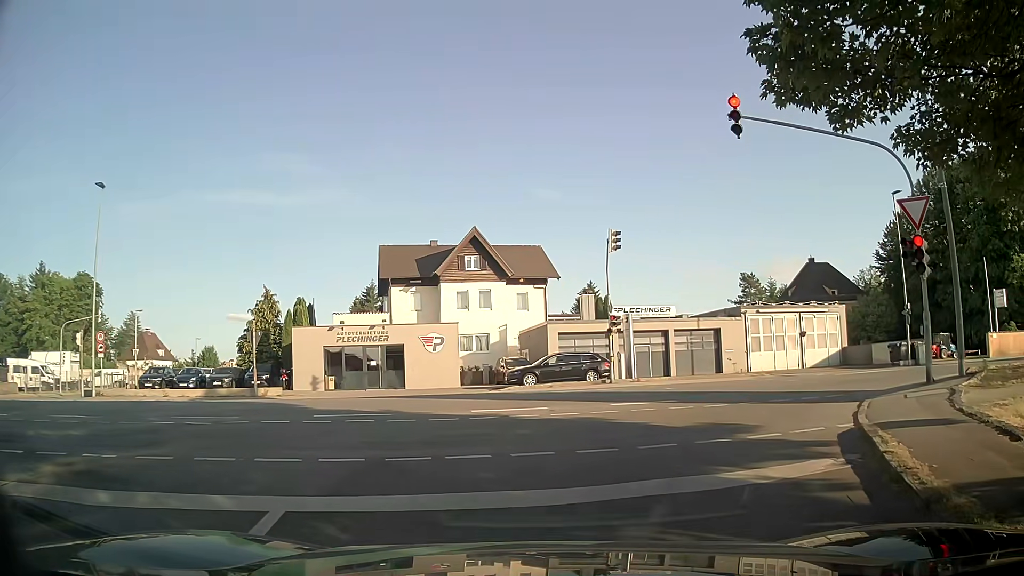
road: residential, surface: asphalt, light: Day
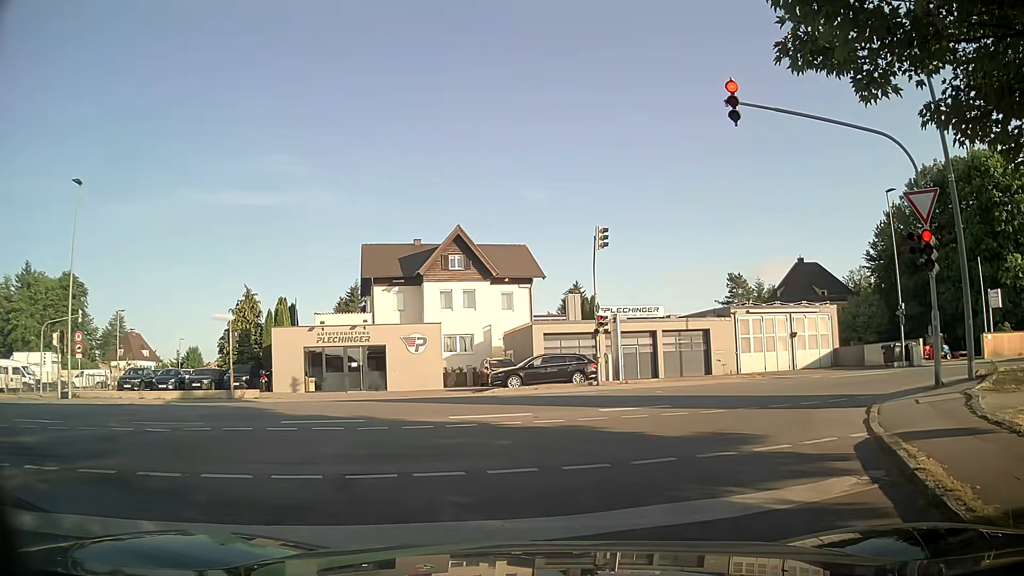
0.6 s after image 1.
(0.0, +0.9) m; +3°
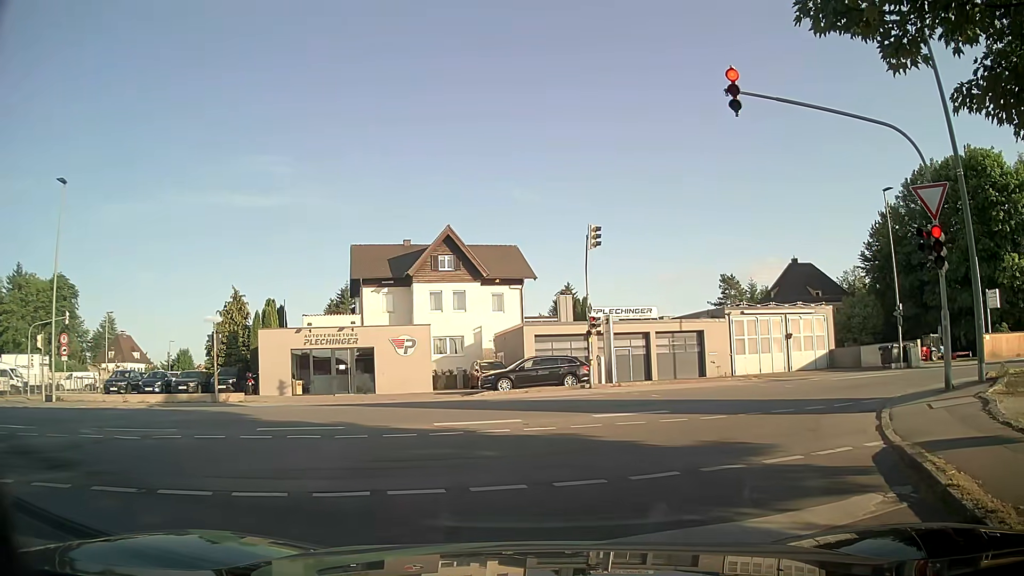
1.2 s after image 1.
(0.0, +0.6) m; 0°
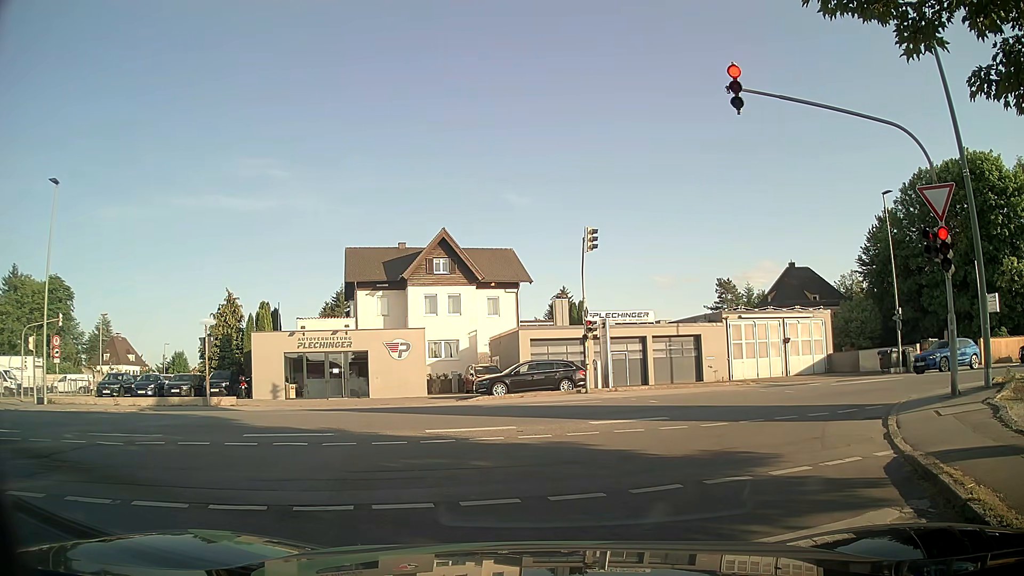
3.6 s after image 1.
(0.0, +0.4) m; 0°
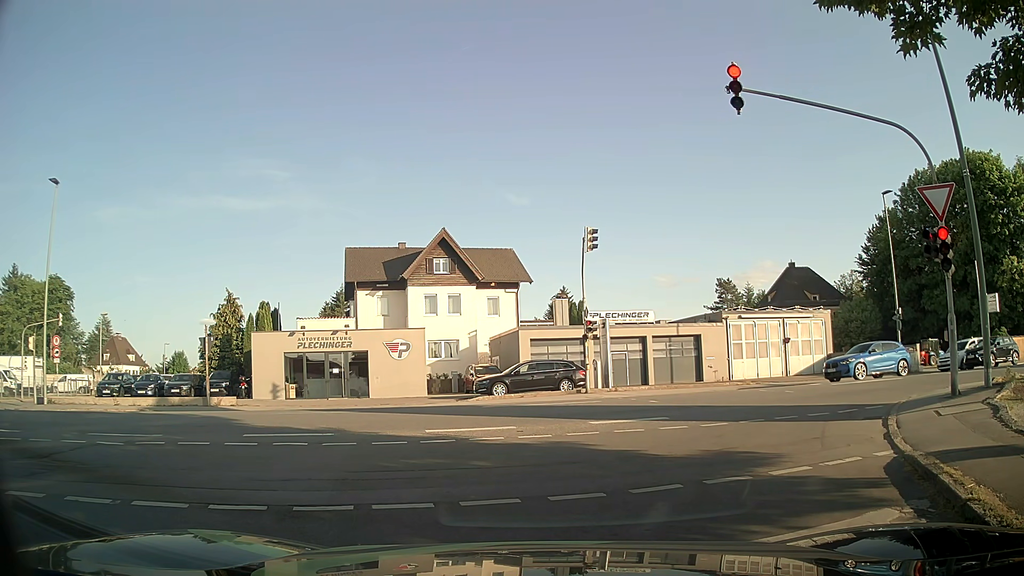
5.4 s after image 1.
(0.0, 0.0) m; 0°
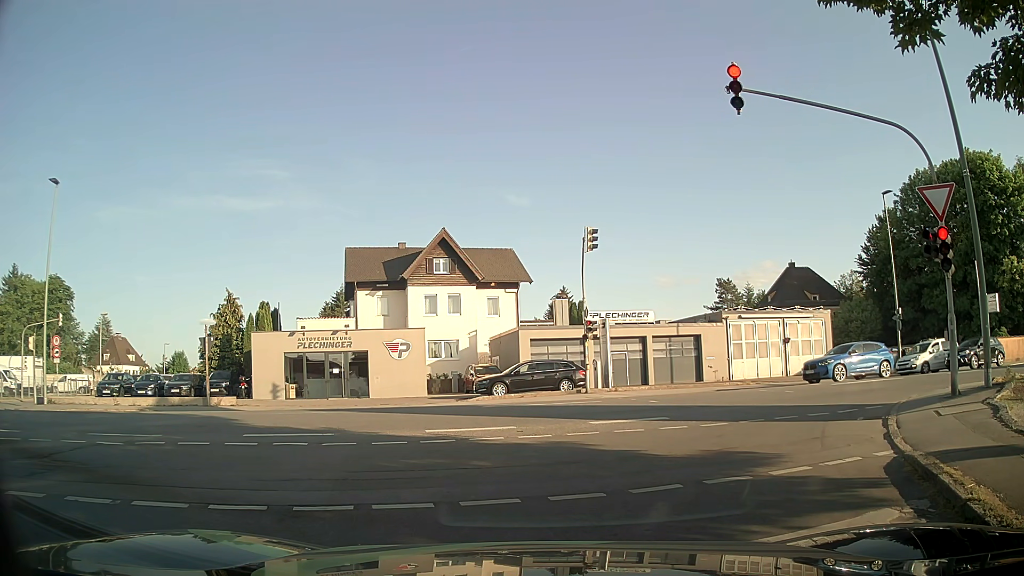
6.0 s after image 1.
(0.0, 0.0) m; 0°
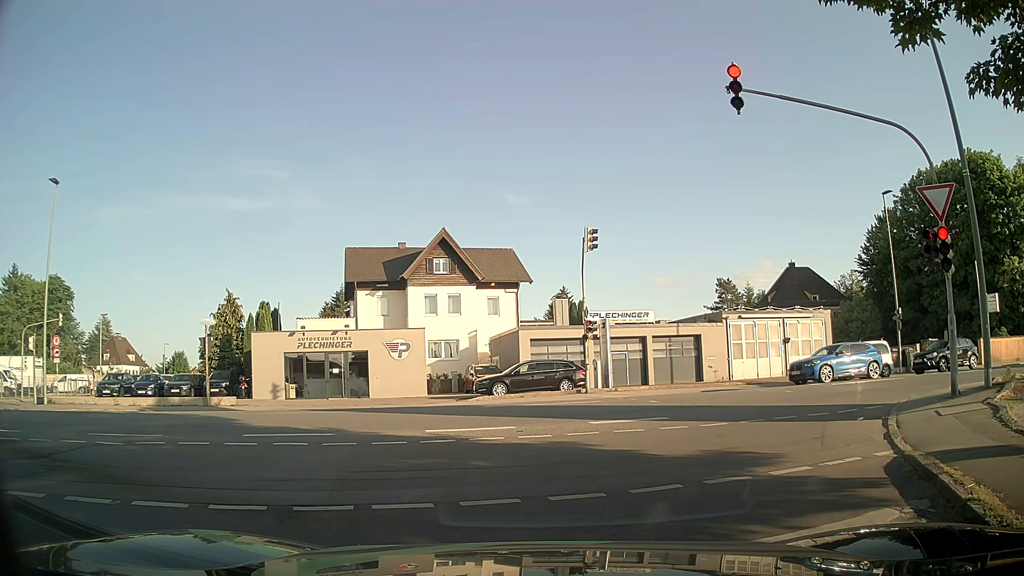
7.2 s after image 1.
(0.0, 0.0) m; 0°
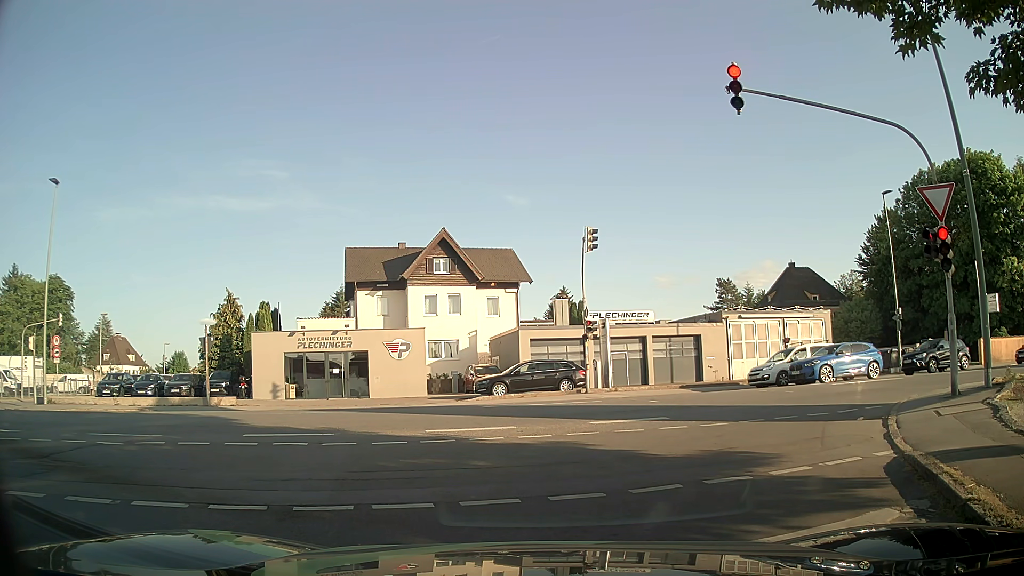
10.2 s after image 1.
(0.0, 0.0) m; 0°
